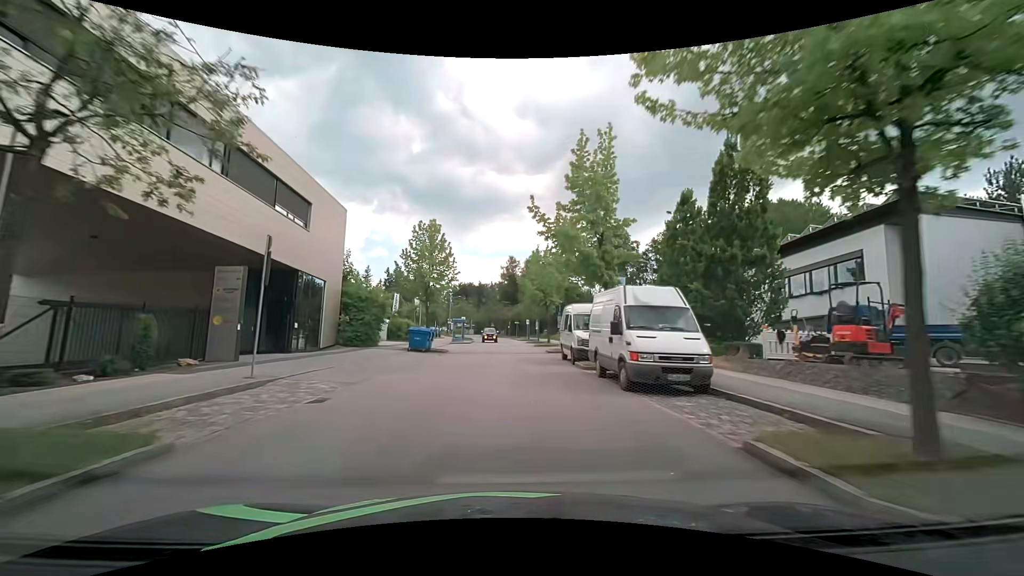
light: Day
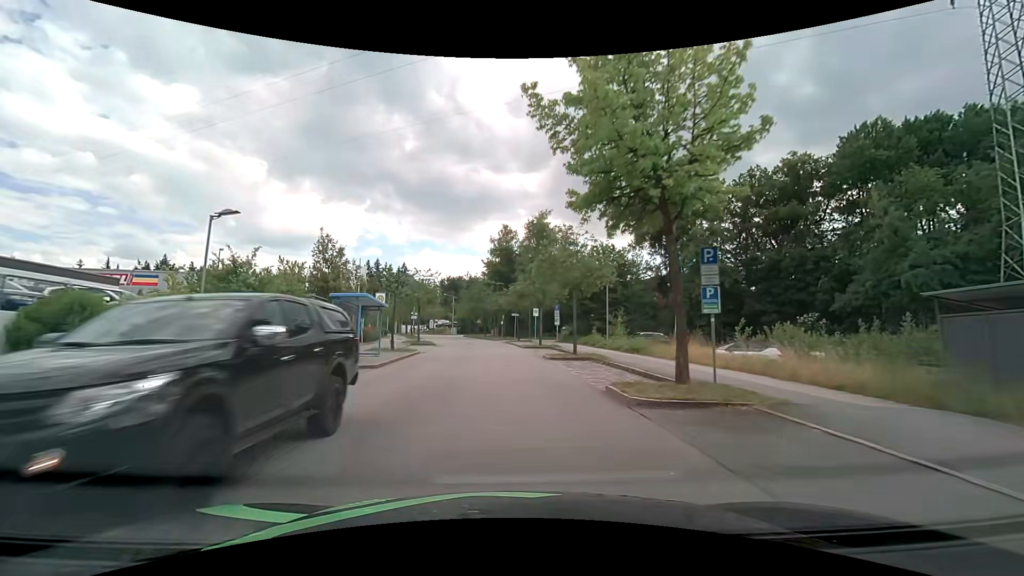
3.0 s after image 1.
(+0.2, +37.4) m; +1°
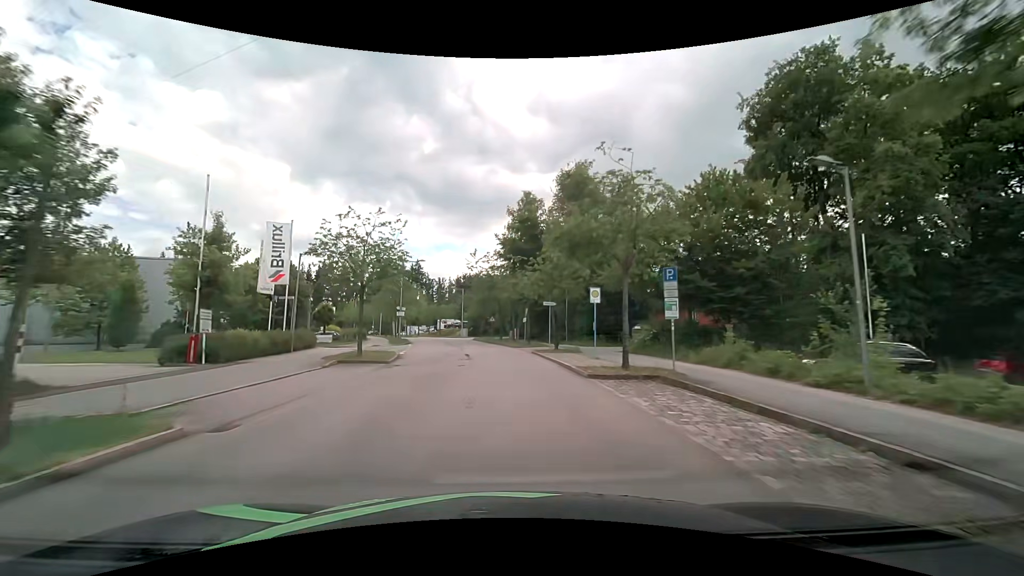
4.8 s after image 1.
(-0.5, +22.7) m; -3°
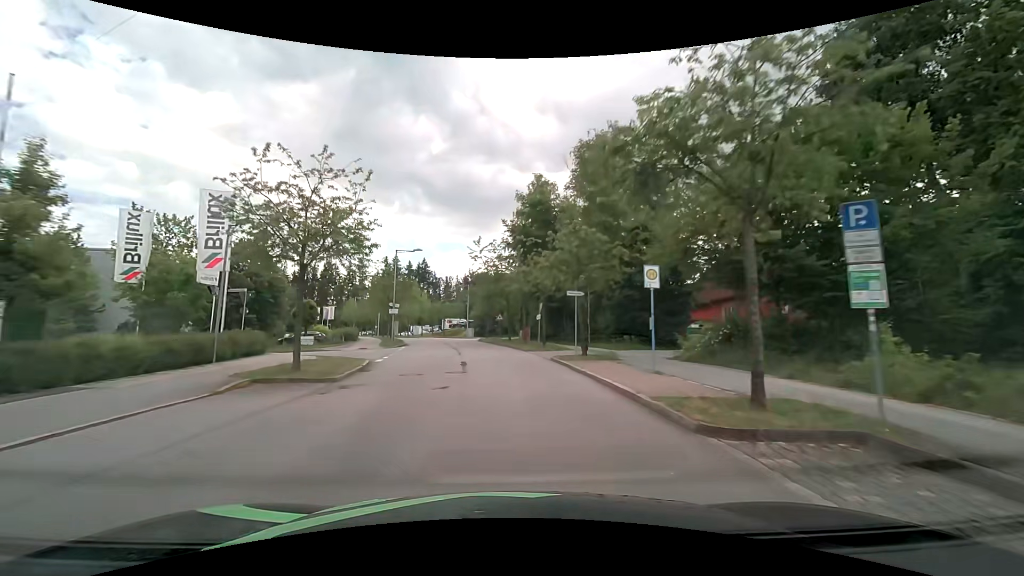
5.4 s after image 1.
(-0.1, +7.6) m; -1°
